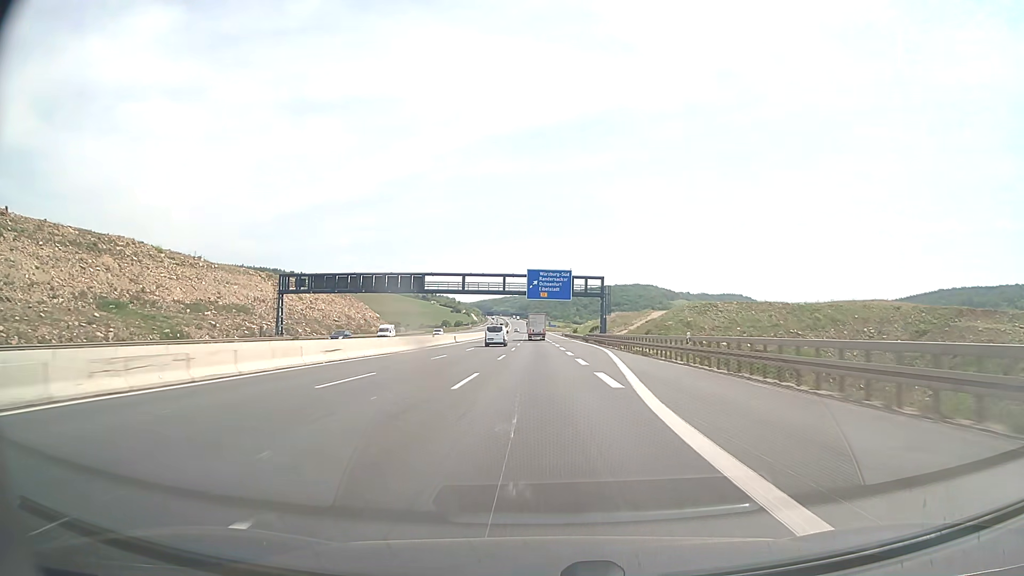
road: motorway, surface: asphalt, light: Day
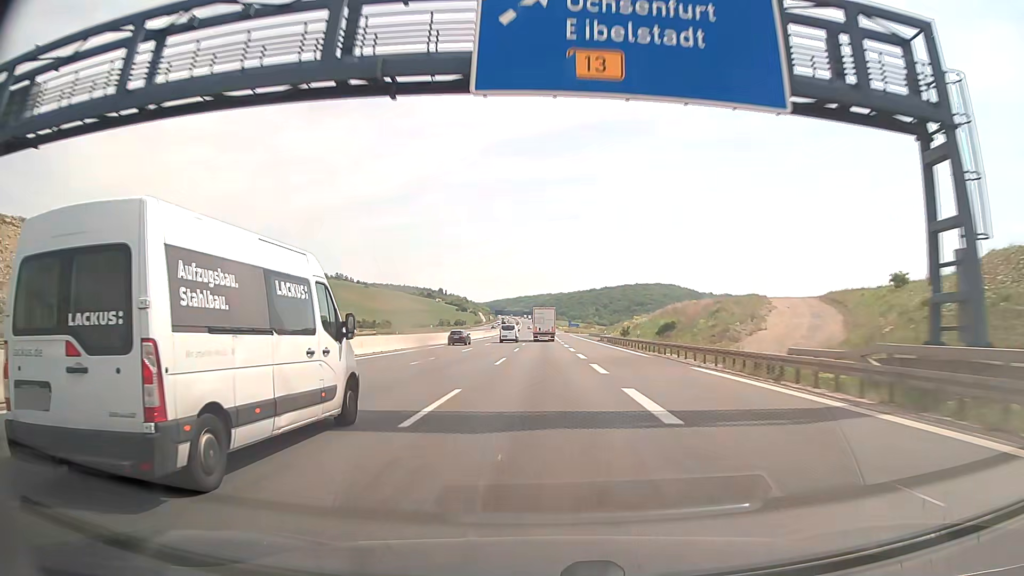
(-0.8, +77.4) m; -1°
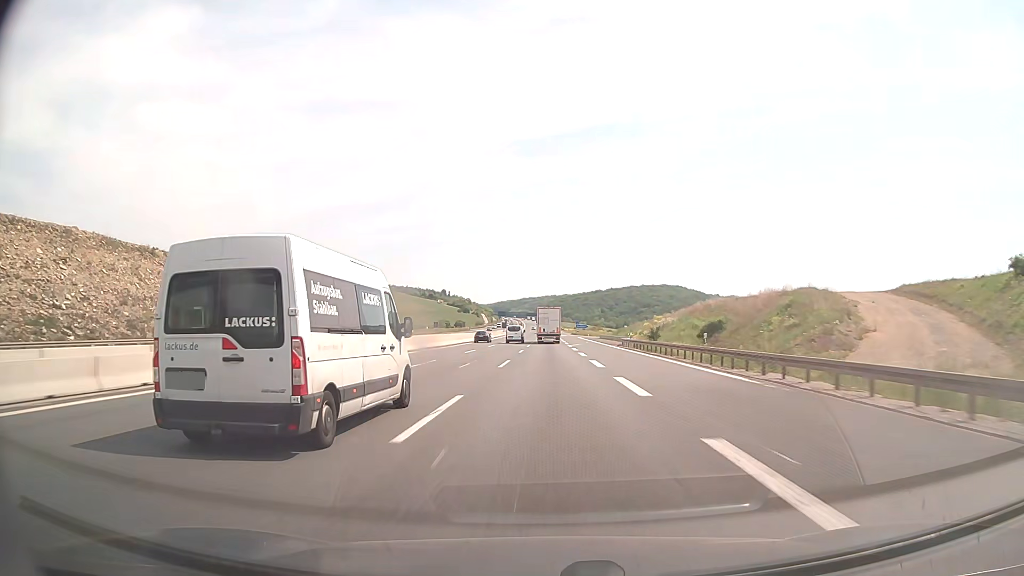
(0.0, +19.3) m; 0°
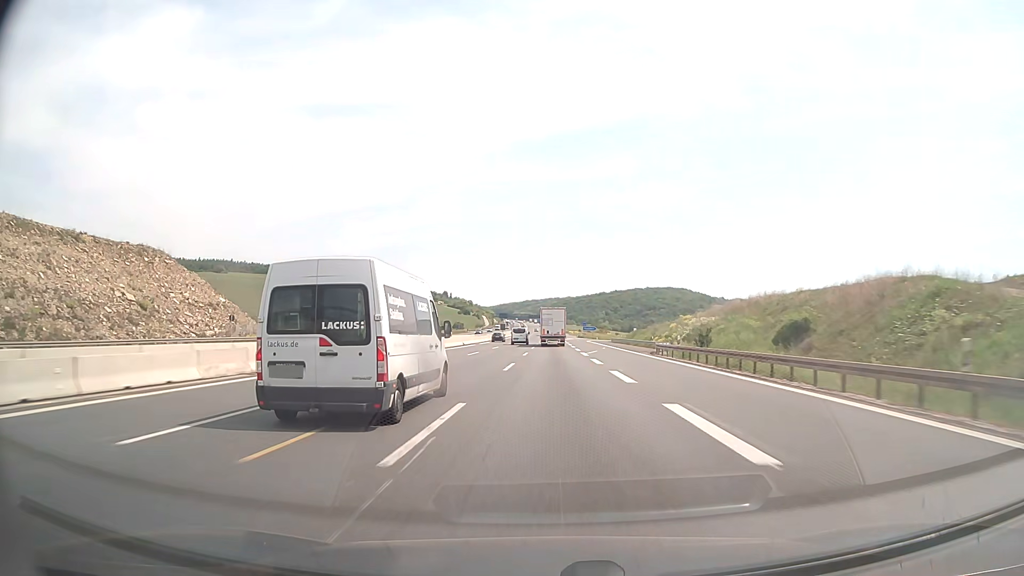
(-0.1, +19.3) m; 0°
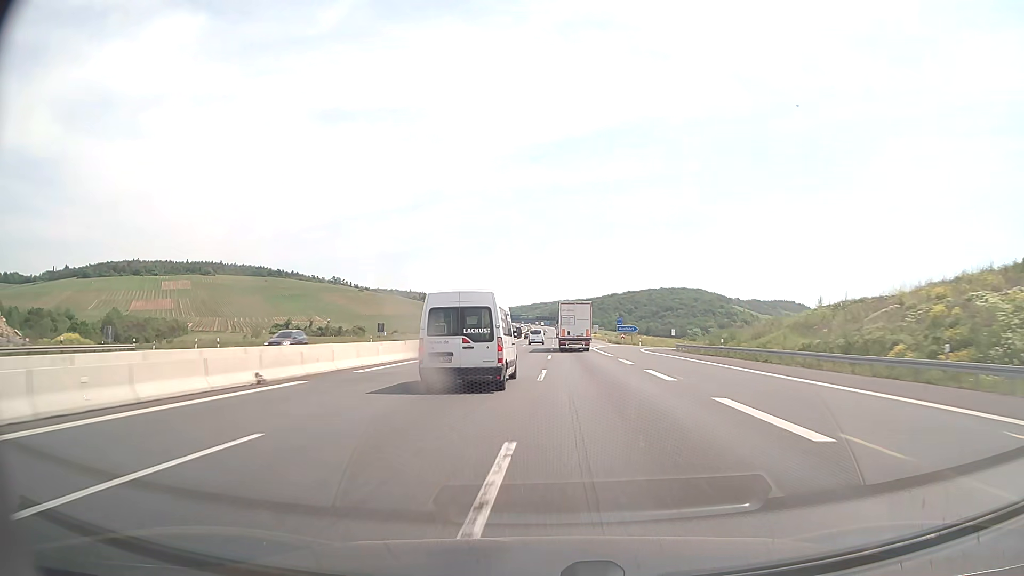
(-0.3, +58.1) m; -1°
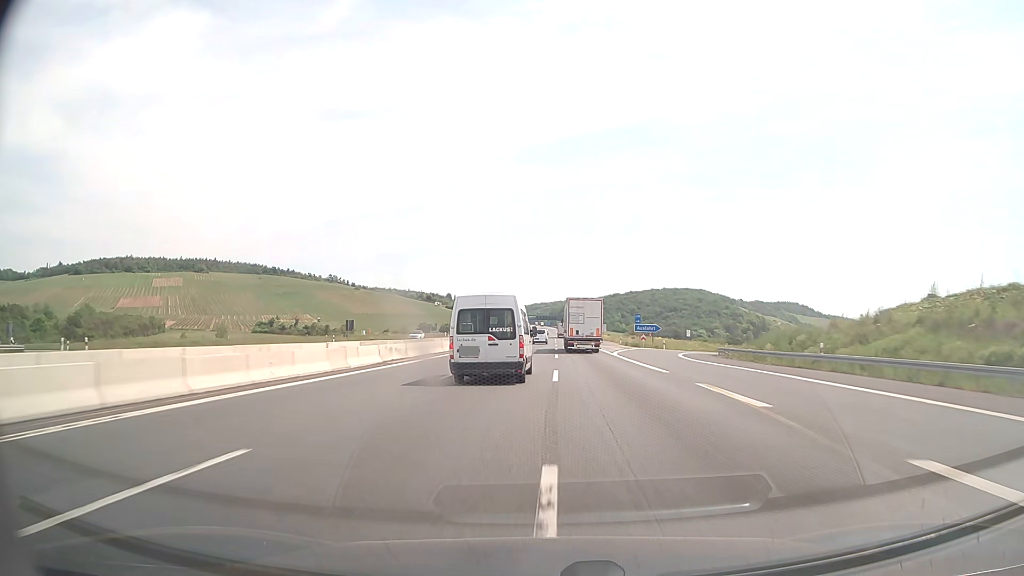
(-0.1, +19.5) m; 0°
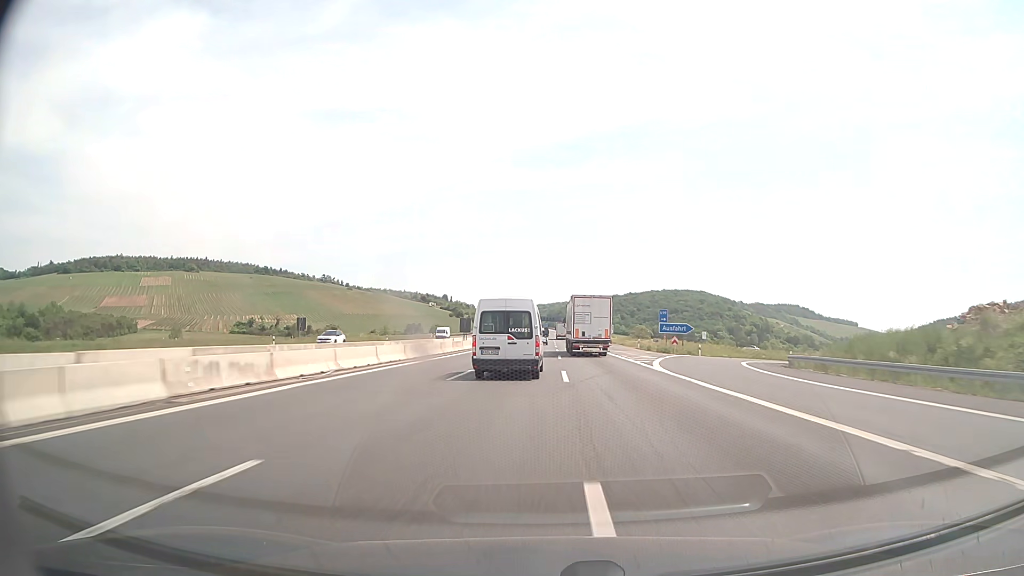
(0.0, +19.5) m; 0°
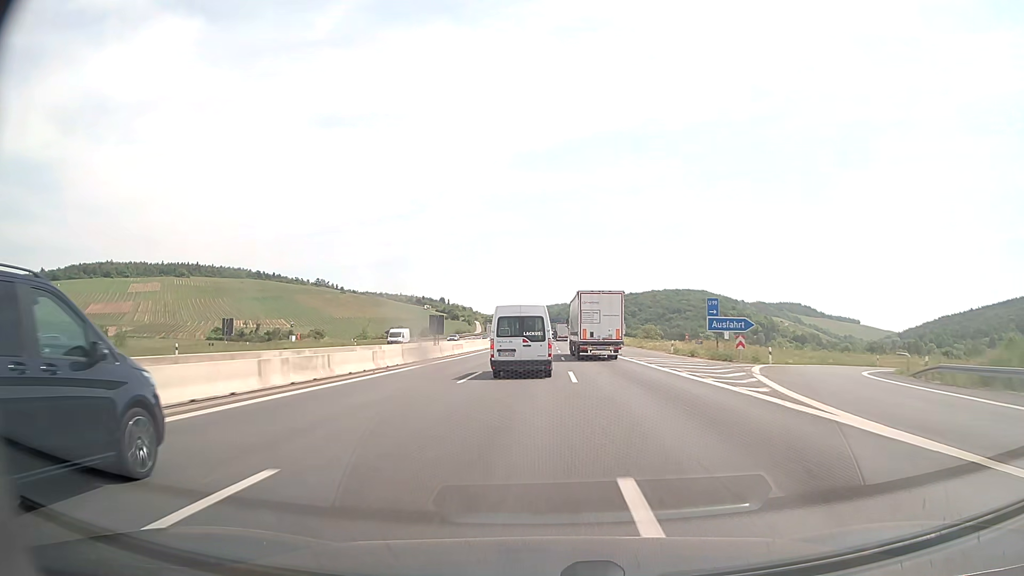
(0.0, +19.5) m; 0°
(0, +10) (0, +20) (0, +30) (0, +40) (0, +50) (0, +60) (0, +70) (-1, +80) (-1, +90) (-1, +100) m
